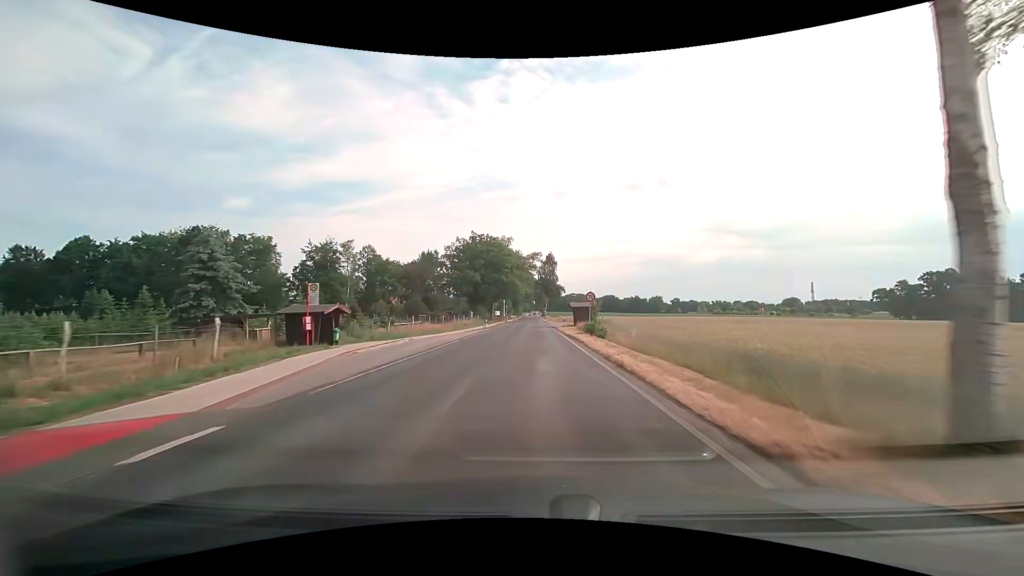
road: secondary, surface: asphalt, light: Day
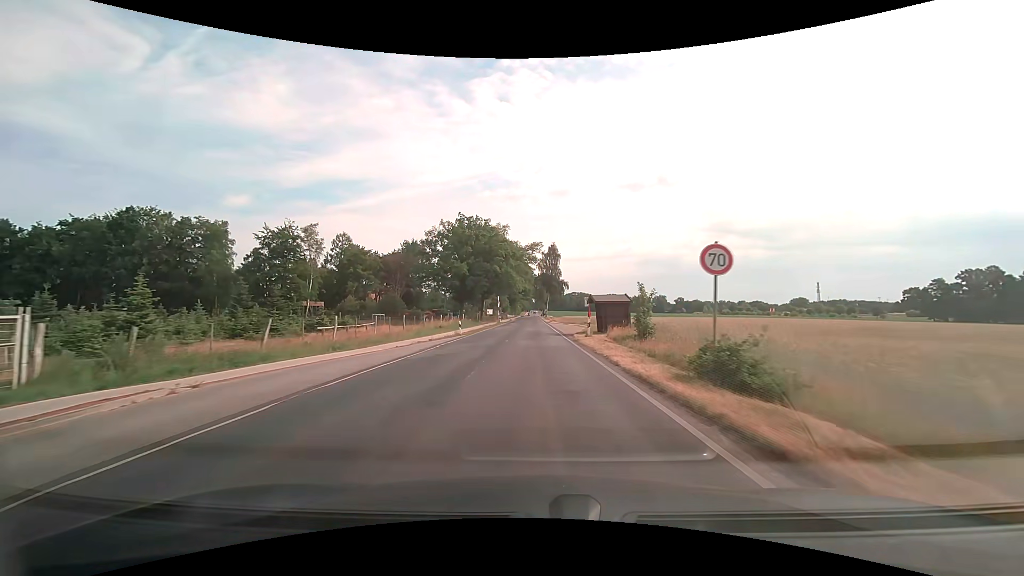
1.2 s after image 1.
(+0.1, +21.0) m; 0°
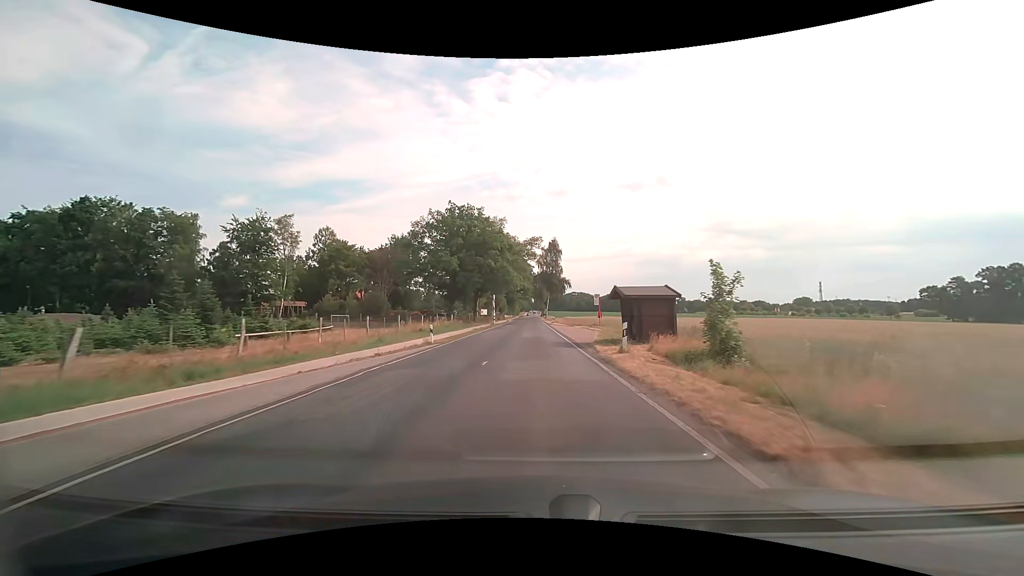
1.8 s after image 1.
(0.0, +10.5) m; 0°
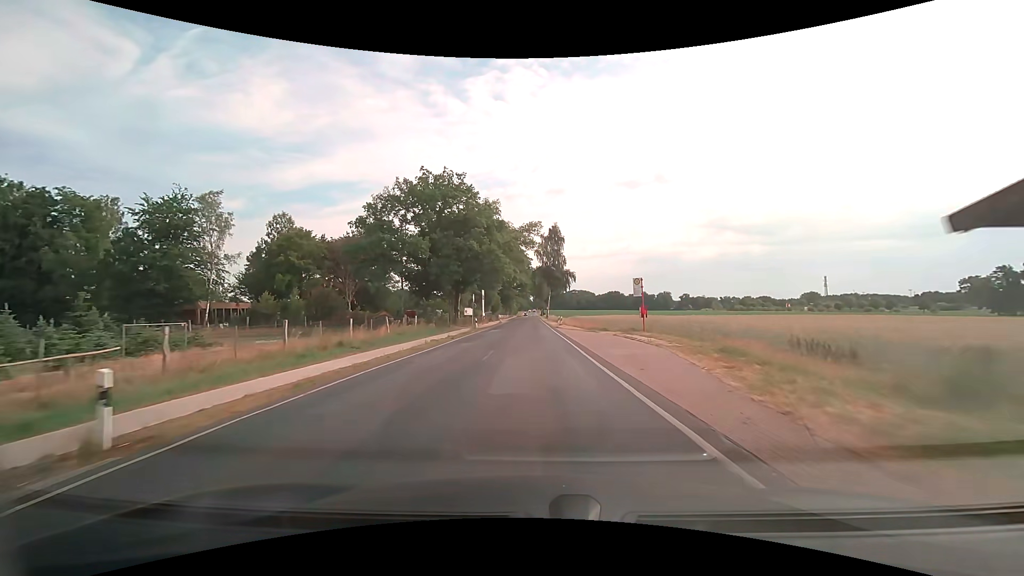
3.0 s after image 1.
(0.0, +20.8) m; 0°
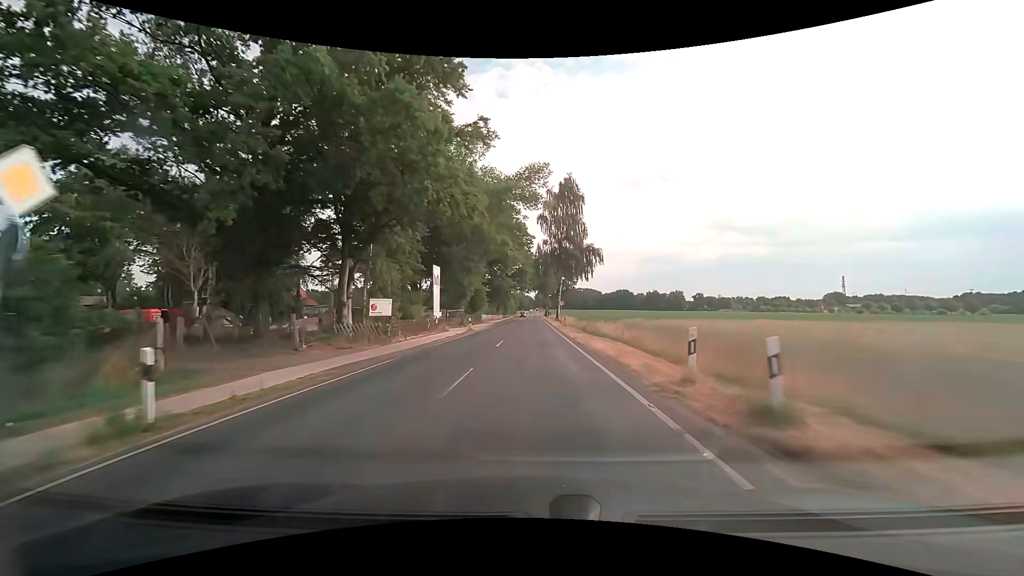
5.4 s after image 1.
(0.0, +41.5) m; 0°
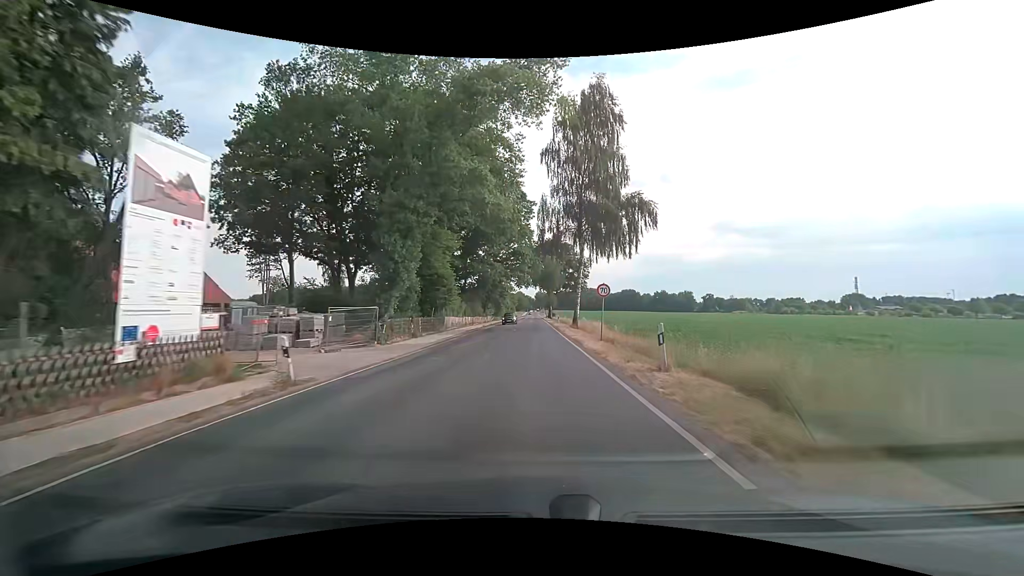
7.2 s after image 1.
(0.0, +31.5) m; 0°
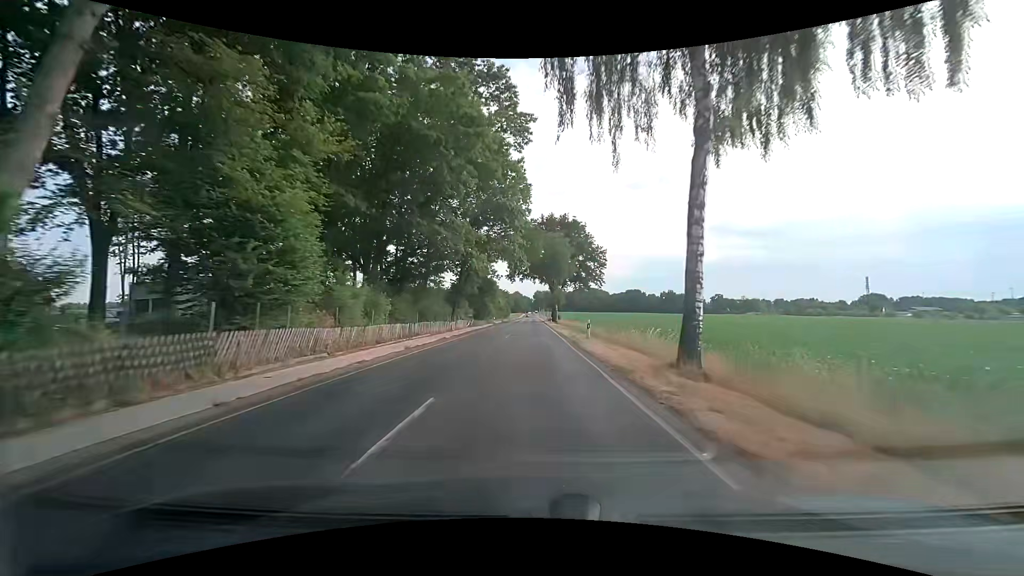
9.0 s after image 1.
(0.0, +31.7) m; 0°
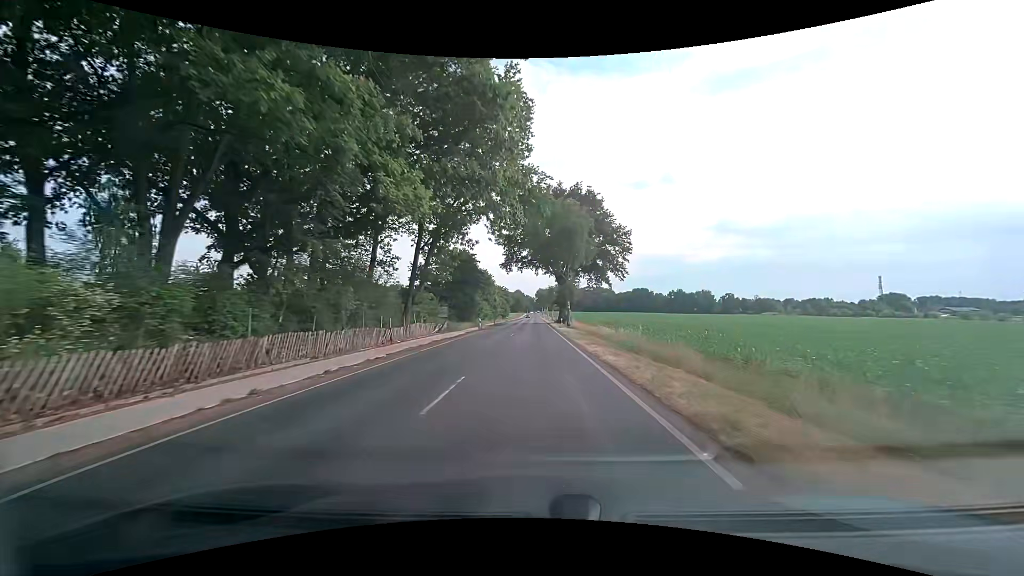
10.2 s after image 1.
(0.0, +21.2) m; 0°
(0, +10) (0, +20) (0, +30) (0, +40) (0, +50) (0, +60) (0, +70) (0, +80) (0, +90) (0, +100) m
